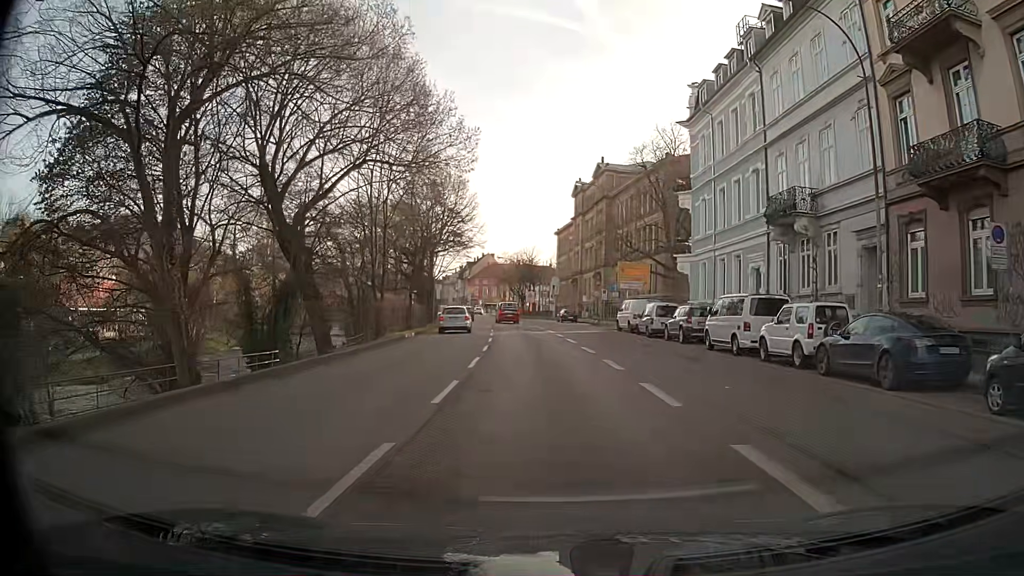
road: primary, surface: asphalt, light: Day
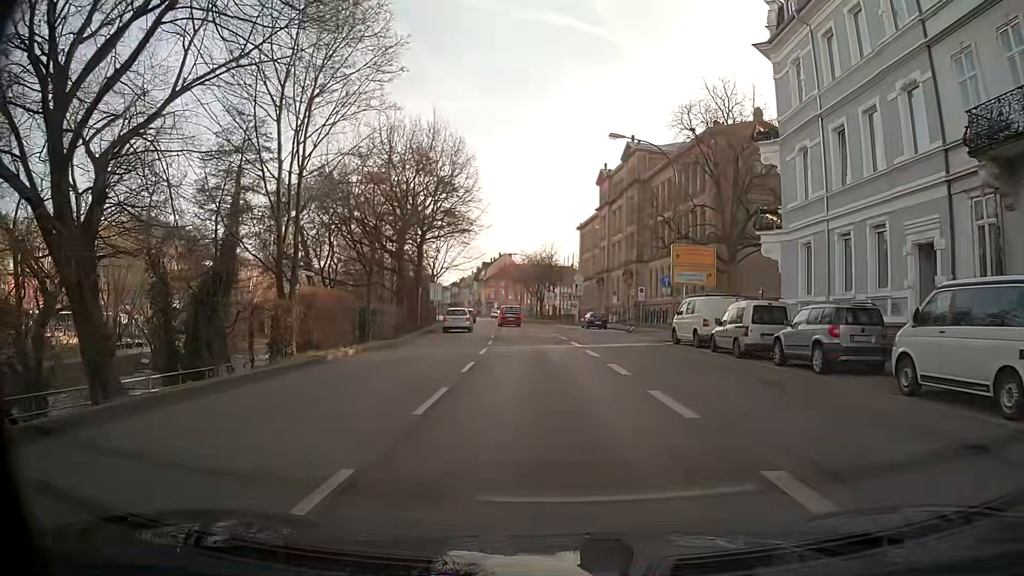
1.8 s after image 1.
(-0.3, +13.2) m; -3°
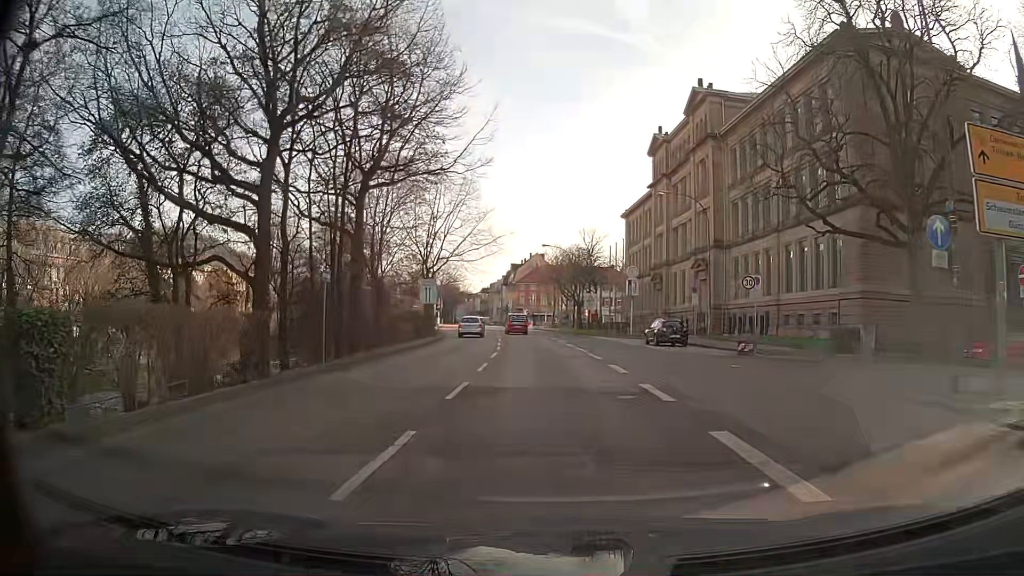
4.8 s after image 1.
(-0.4, +21.9) m; -2°
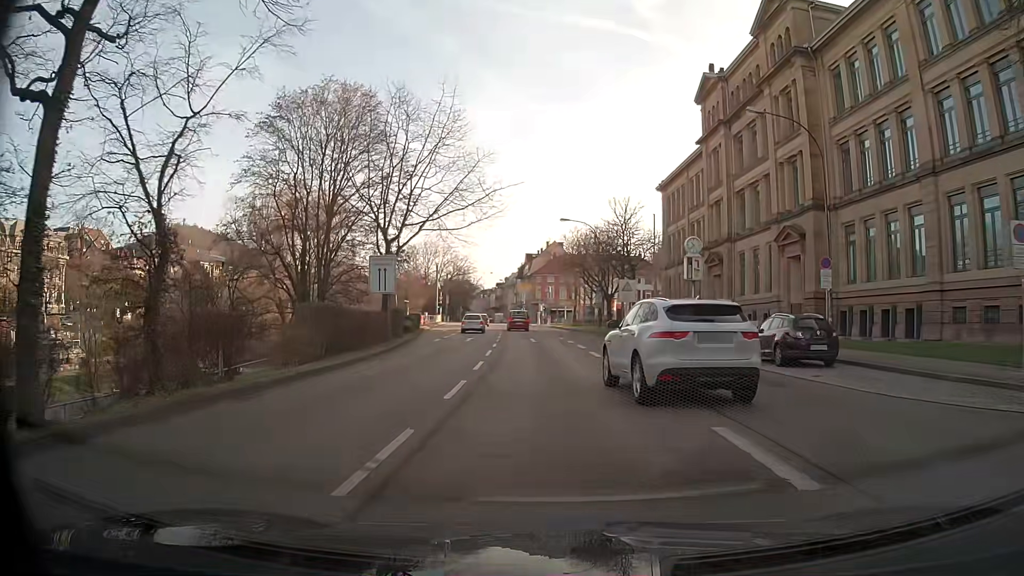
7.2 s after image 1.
(-0.3, +17.7) m; -2°
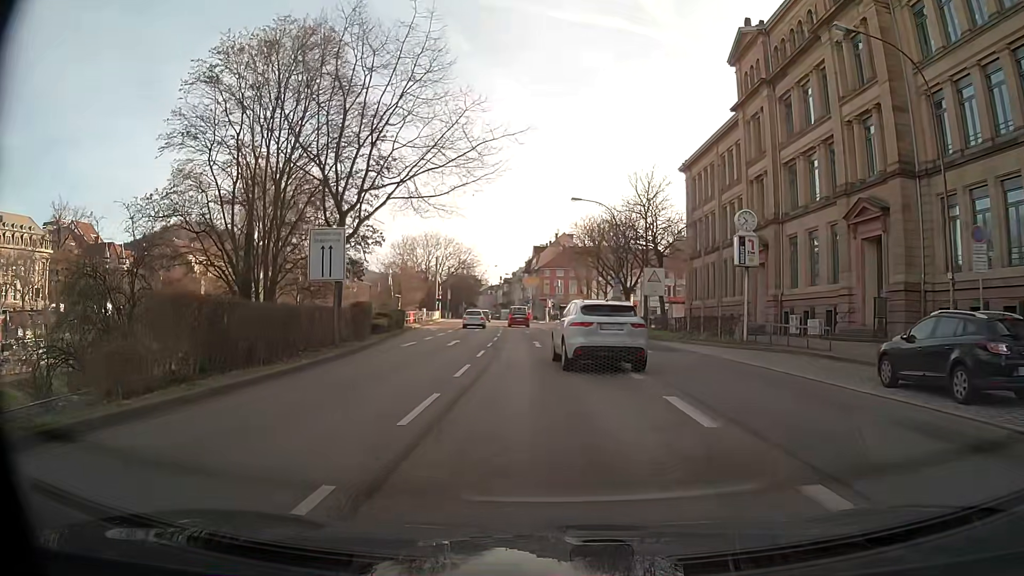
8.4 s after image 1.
(-0.1, +9.0) m; -1°
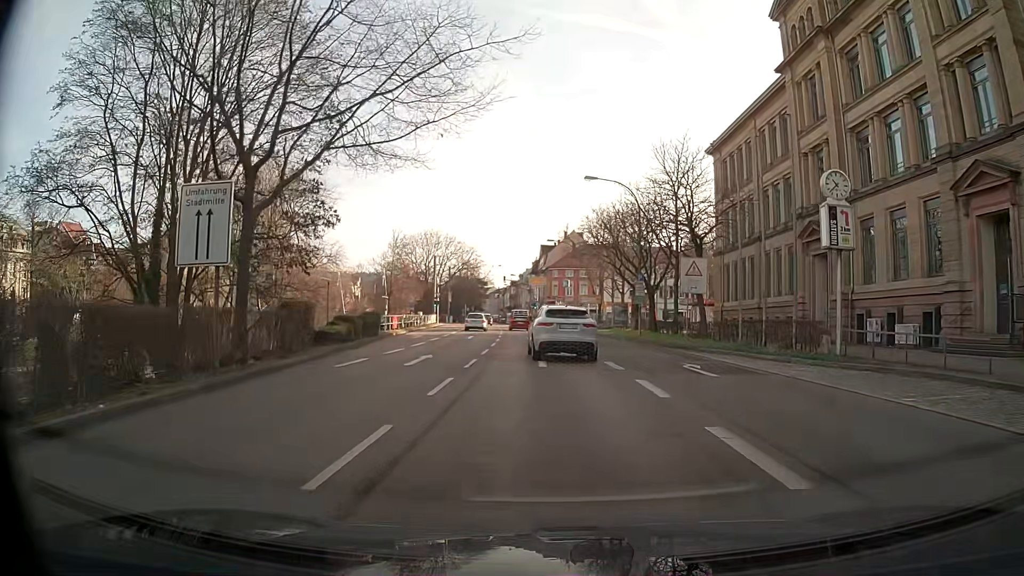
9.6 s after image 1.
(0.0, +9.0) m; 0°
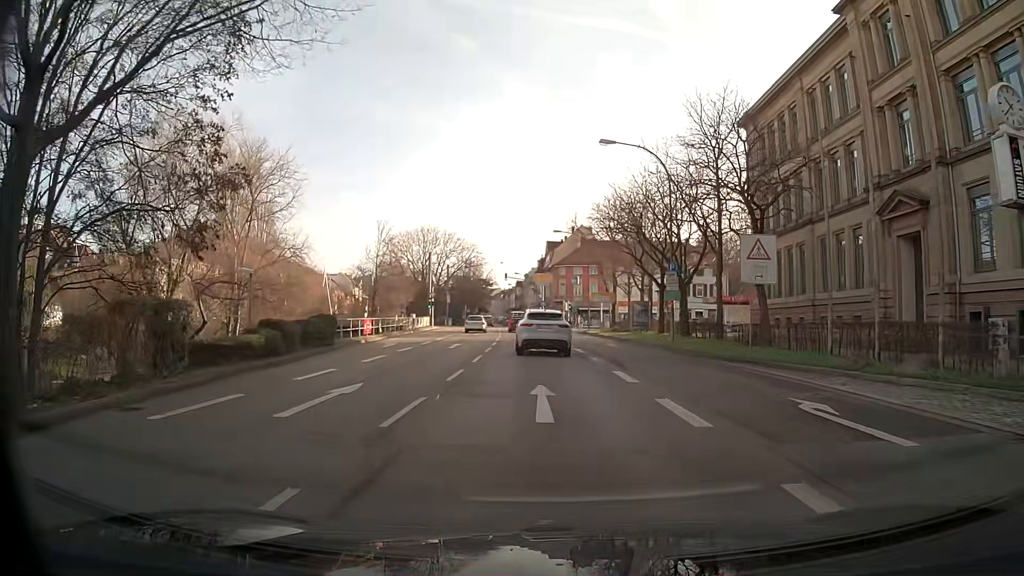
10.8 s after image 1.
(0.0, +9.0) m; -1°
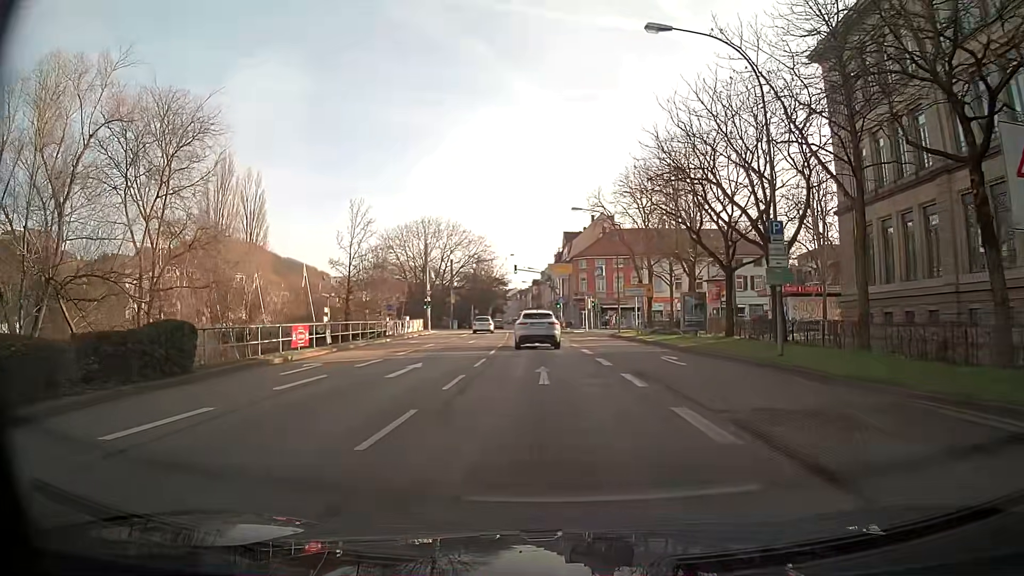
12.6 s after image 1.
(-0.2, +13.4) m; -2°
(0, +10) (0, +20) (-1, +30) (-1, +40) (-1, +50) (-2, +60) (-3, +70) (-3, +80) (-4, +90) (-5, +100) m
